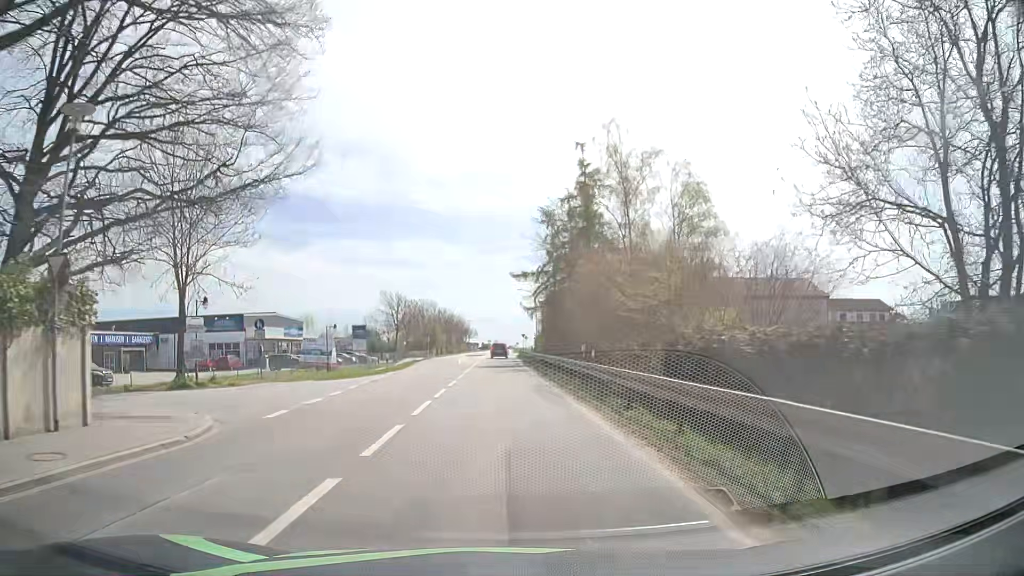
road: primary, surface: asphalt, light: Day
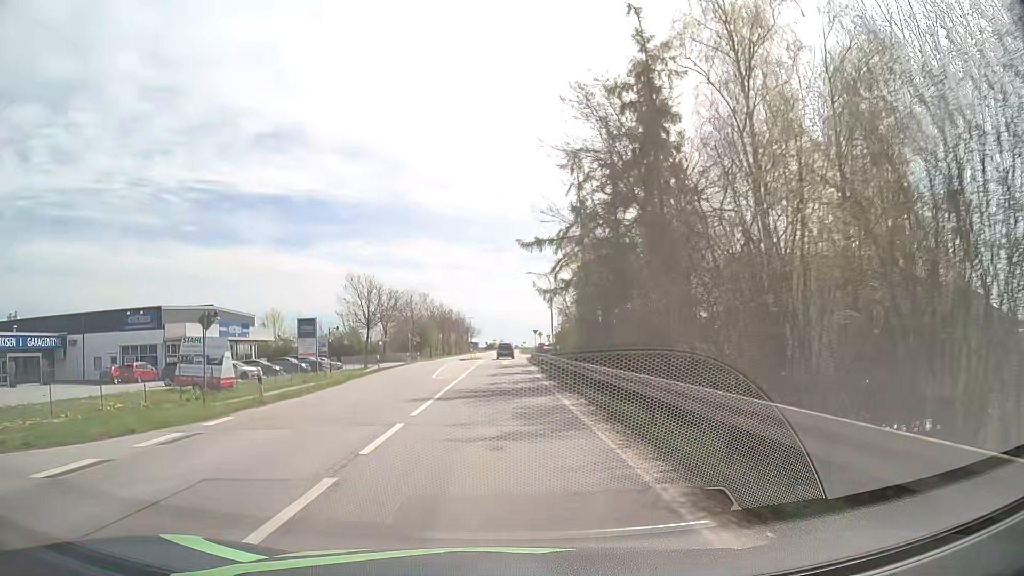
(0.0, +22.5) m; -1°
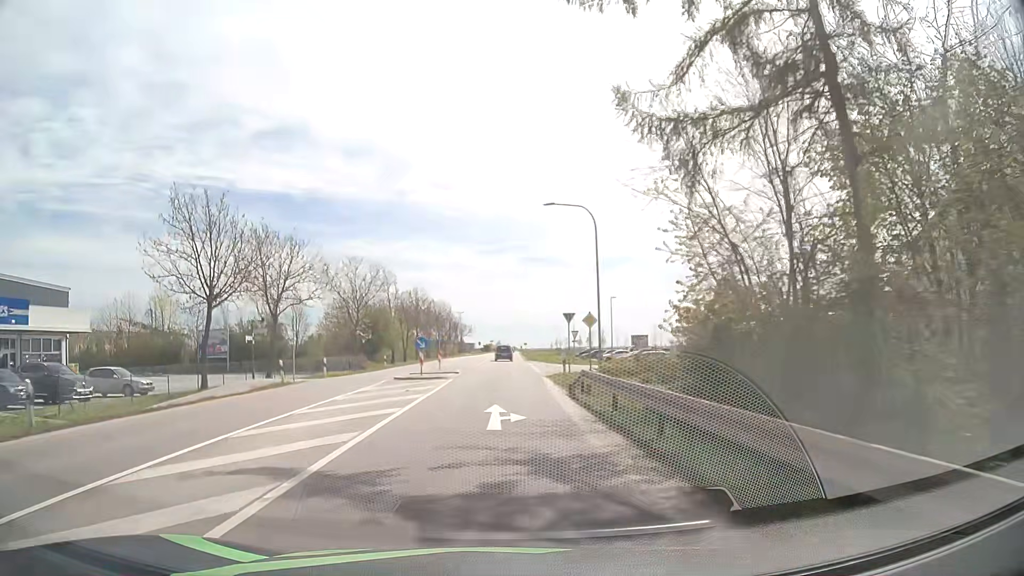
(+0.1, +37.9) m; +1°
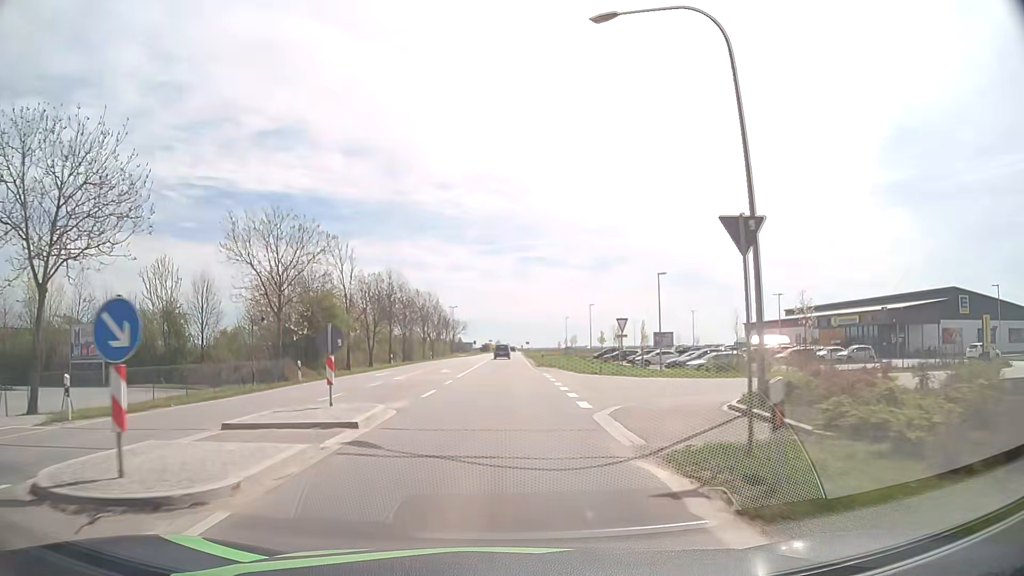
(-0.1, +23.0) m; 0°
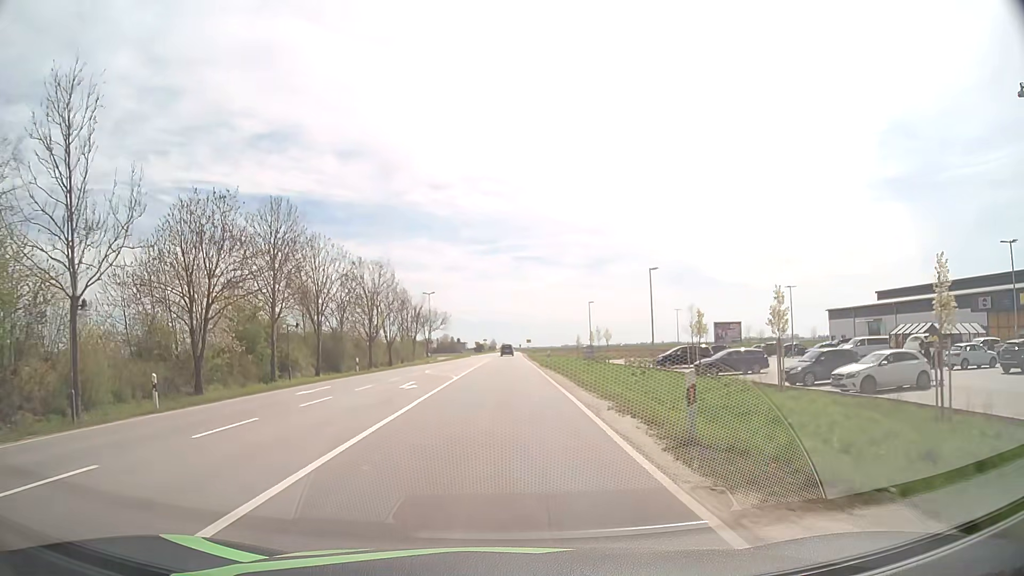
(+0.1, +39.3) m; 0°
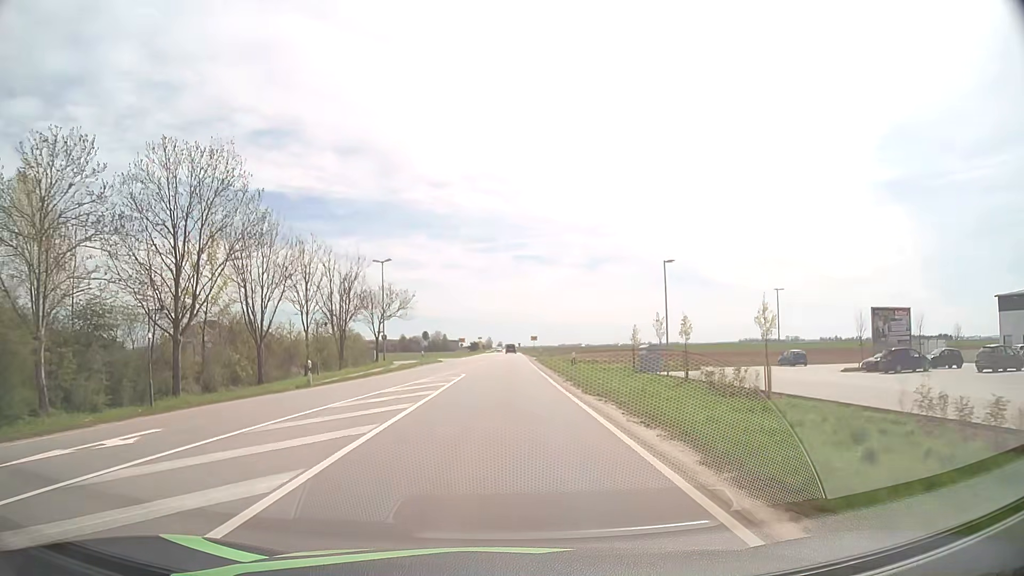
(+0.3, +40.4) m; +1°
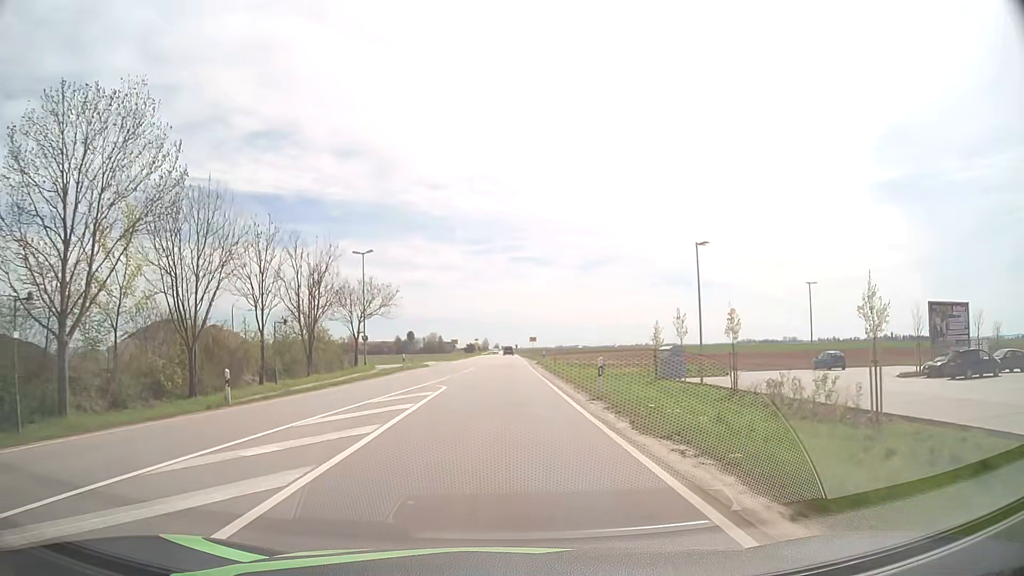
(0.0, +8.1) m; 0°
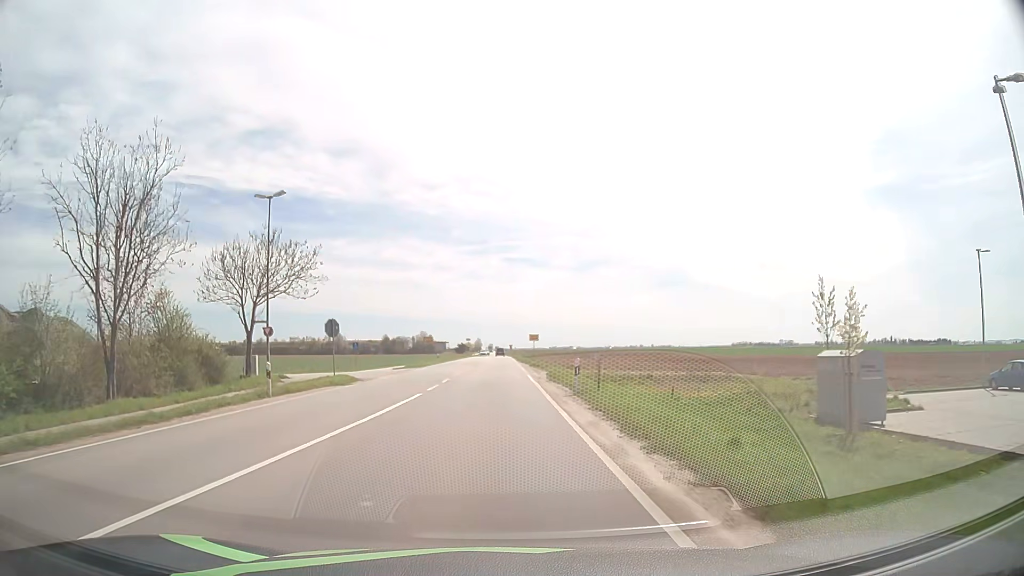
(+0.3, +24.4) m; +1°
(0, +10) (0, +20) (0, +30) (0, +40) (0, +50) (-1, +60) (-1, +70) (-1, +80) (-1, +90) (-1, +100) m
